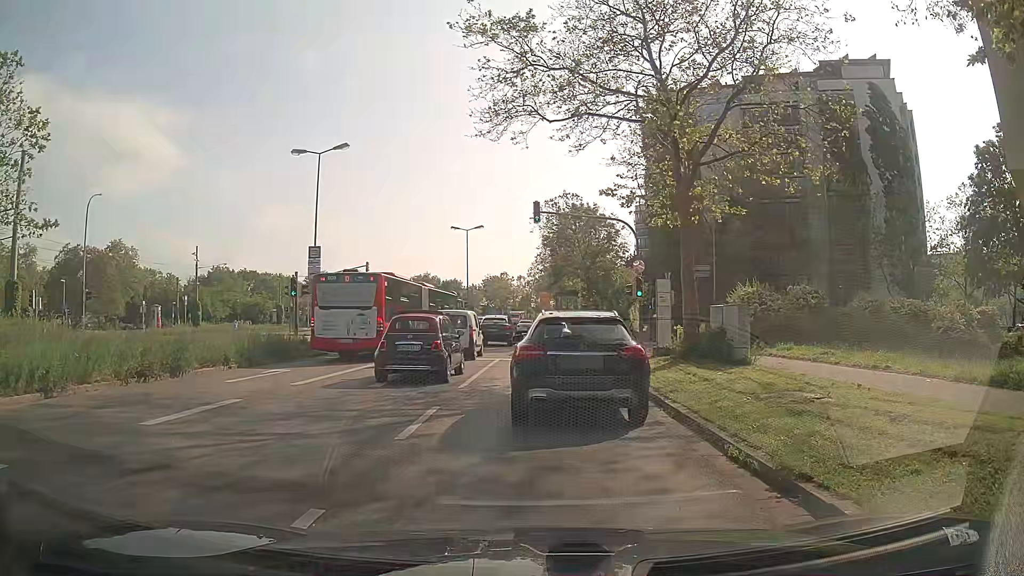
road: secondary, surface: asphalt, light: Day
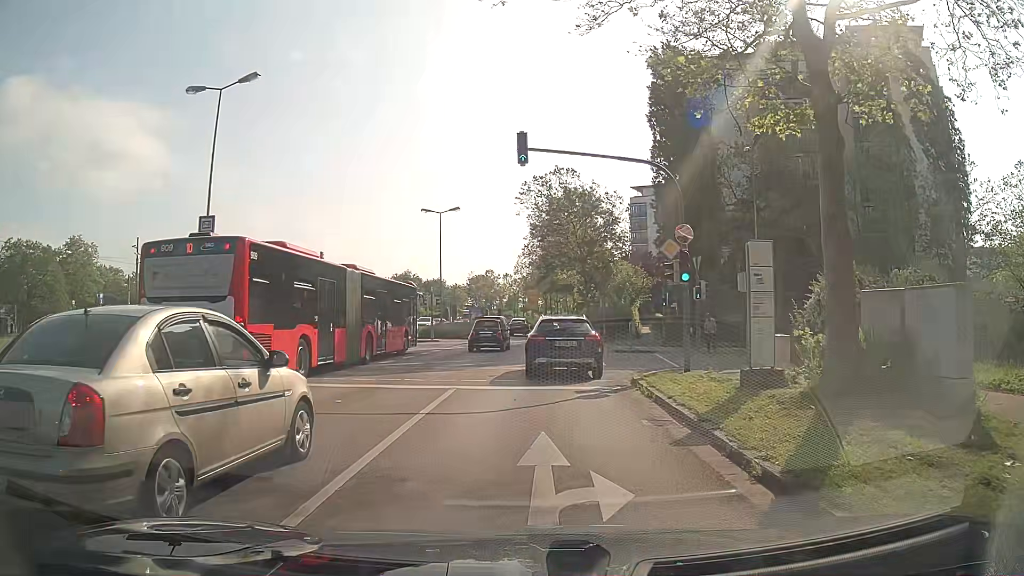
(+0.3, +10.4) m; +3°
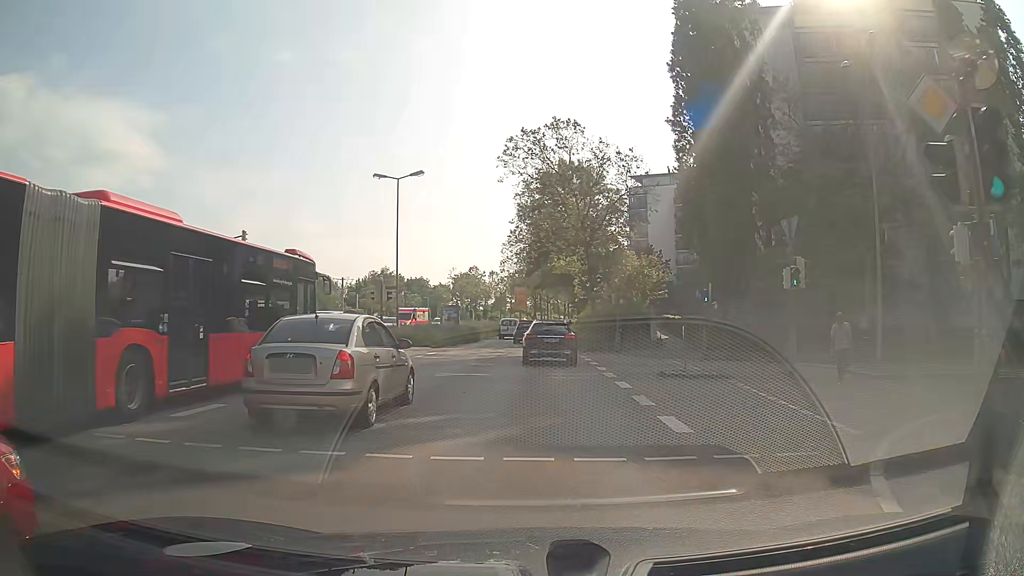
(-0.3, +12.9) m; -1°
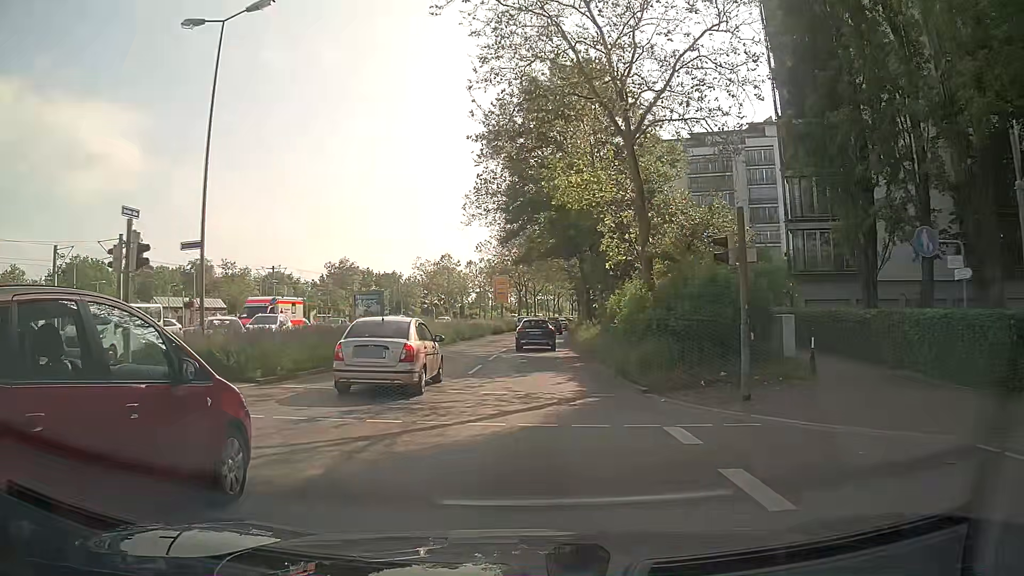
(+0.3, +22.1) m; +1°
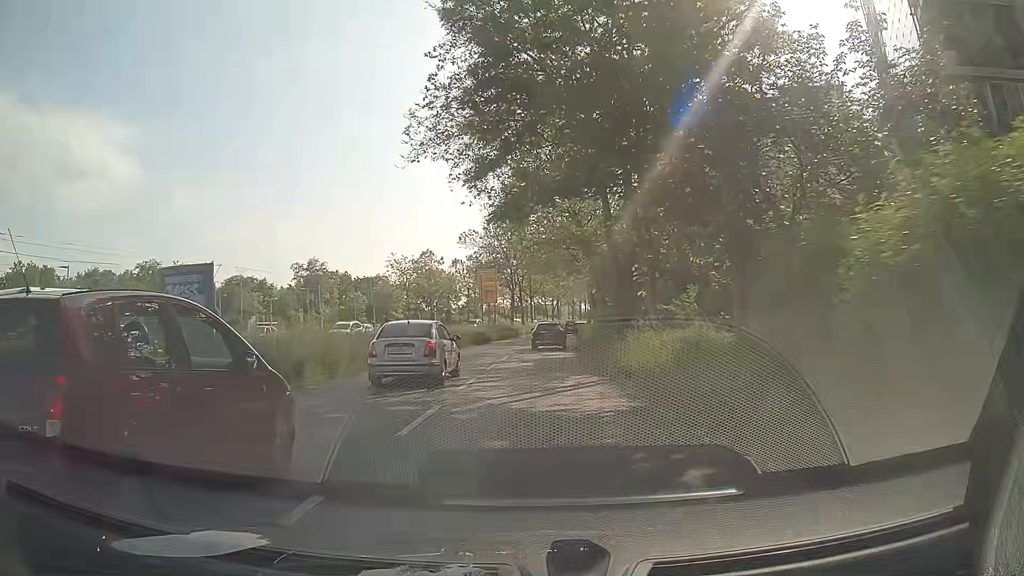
(0.0, +16.0) m; +1°
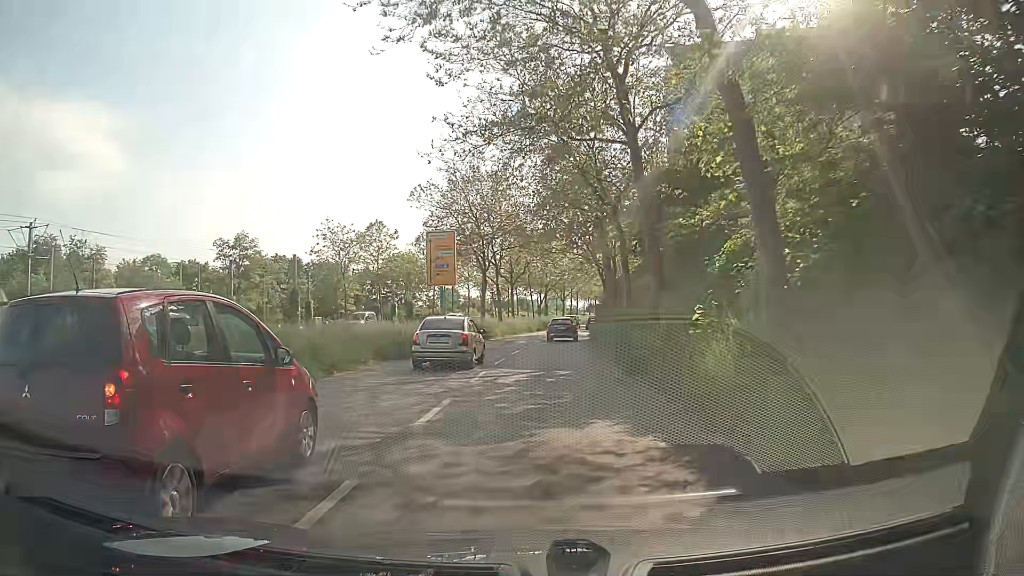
(-0.1, +23.6) m; 0°
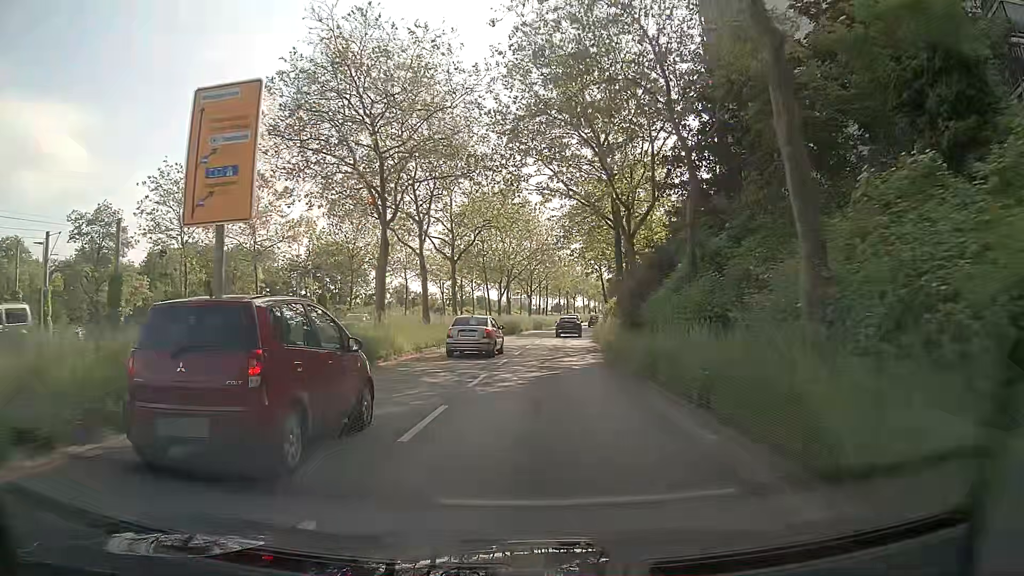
(+0.7, +25.3) m; +4°
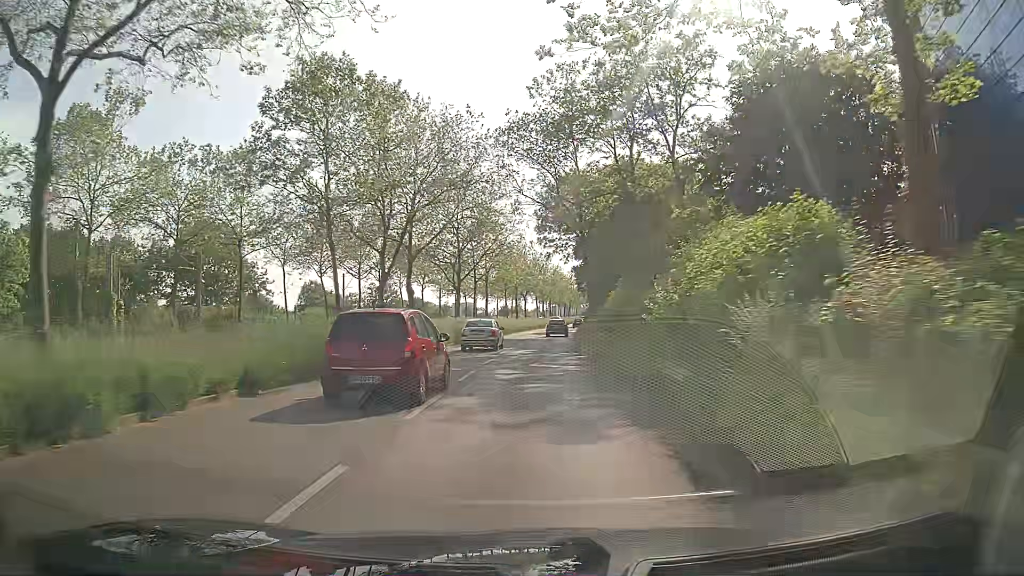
(+1.3, +34.3) m; +4°
(0, +10) (0, +20) (0, +30) (+1, +40) (+1, +50) (+2, +60) (+3, +70) (+4, +80) (+5, +90) (+6, +100) m
